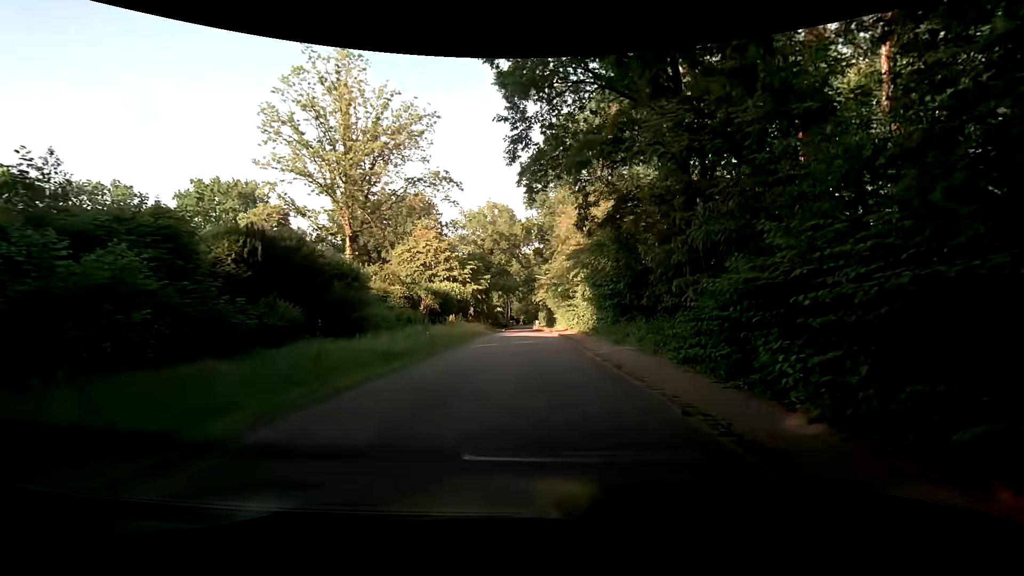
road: residential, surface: asphalt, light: Day
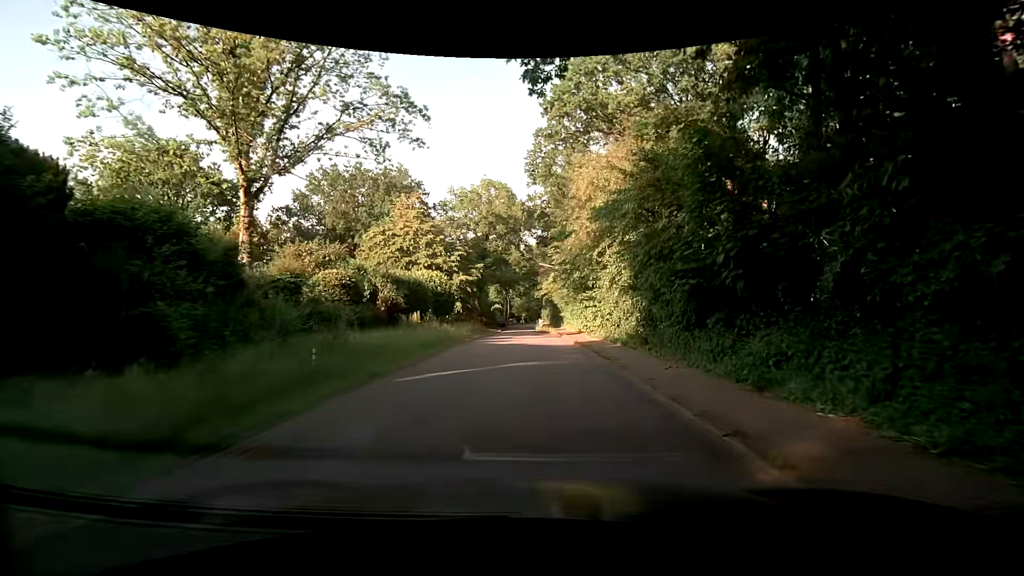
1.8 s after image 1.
(+0.2, +11.9) m; +1°
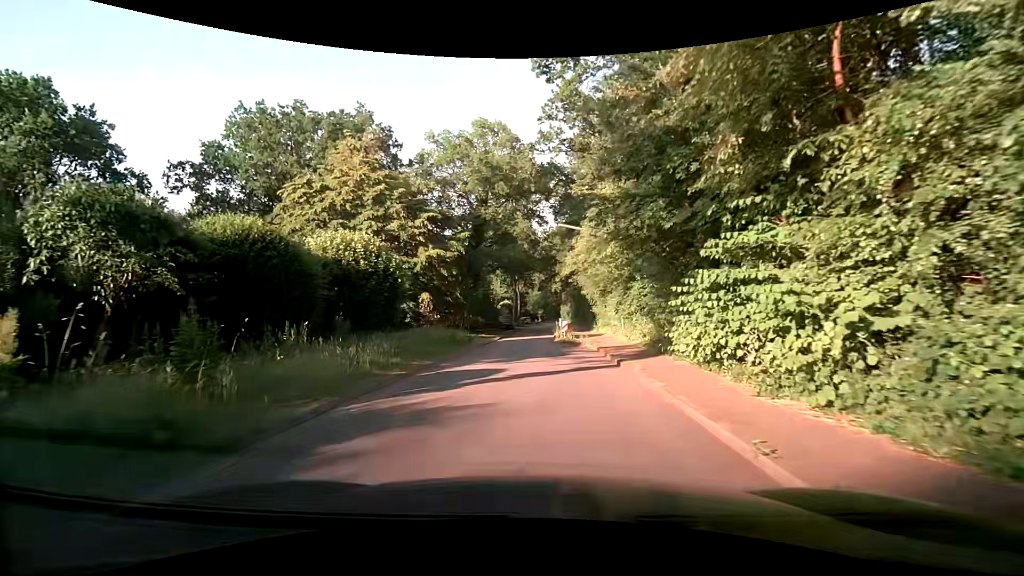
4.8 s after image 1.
(+0.2, +19.5) m; -2°
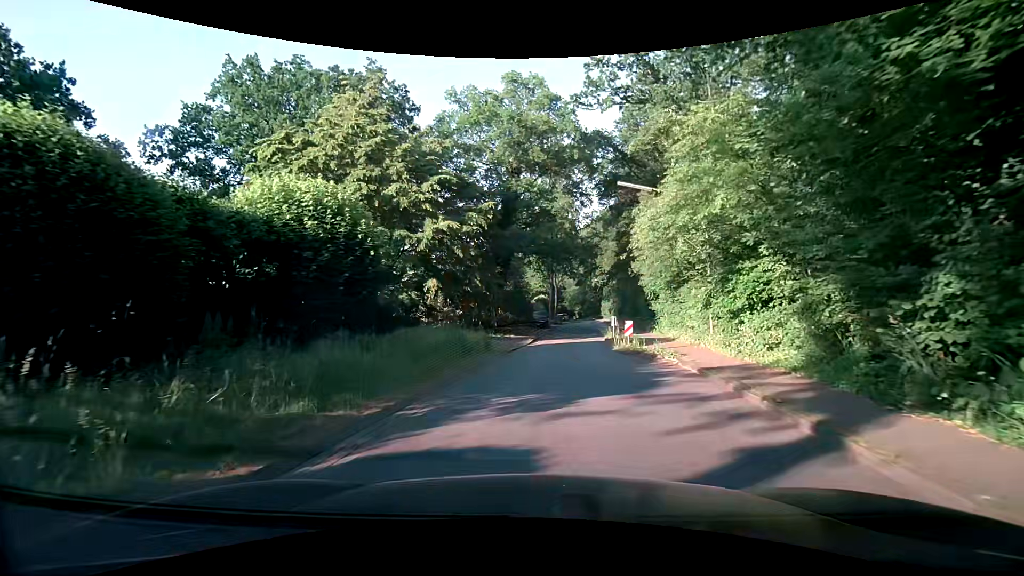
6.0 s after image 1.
(-0.3, +8.0) m; -5°
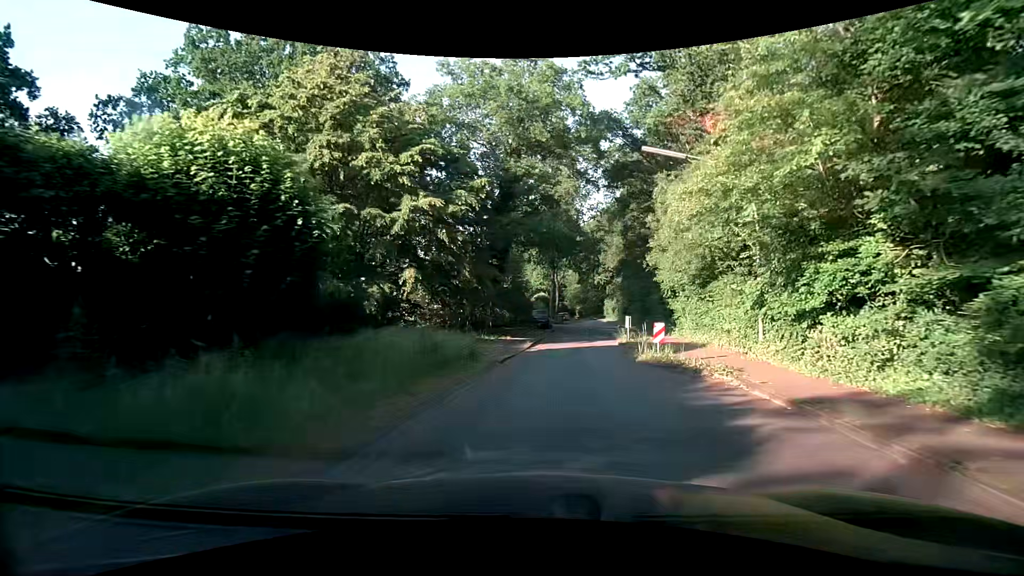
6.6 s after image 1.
(0.0, +4.1) m; -1°
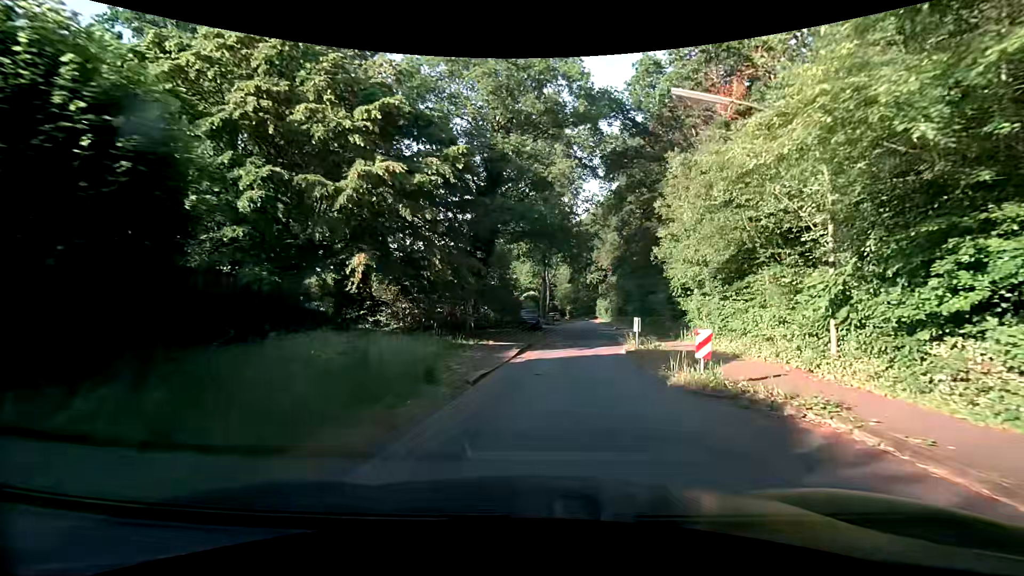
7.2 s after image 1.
(+0.1, +4.2) m; +2°
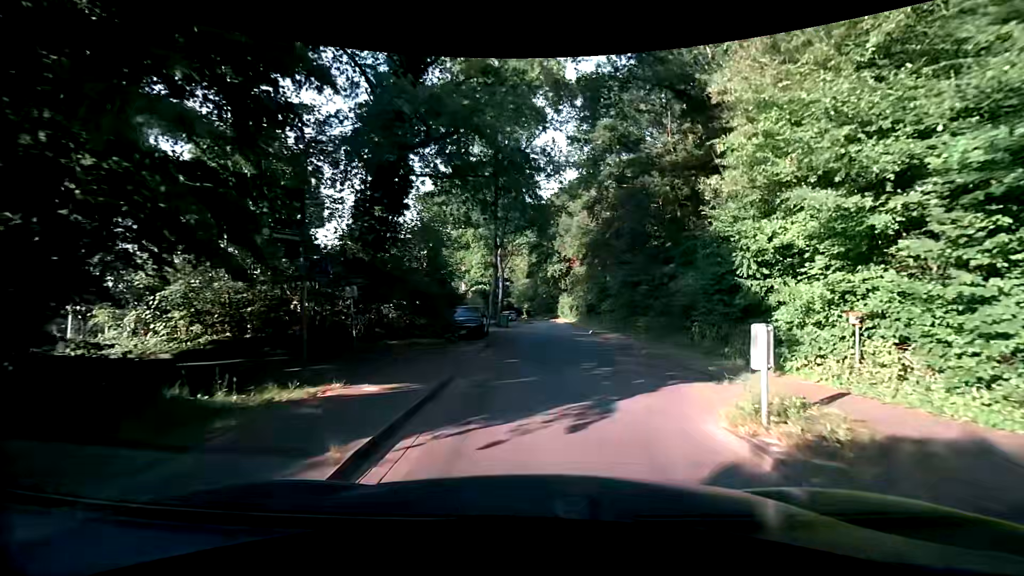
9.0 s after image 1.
(+0.6, +12.8) m; +4°
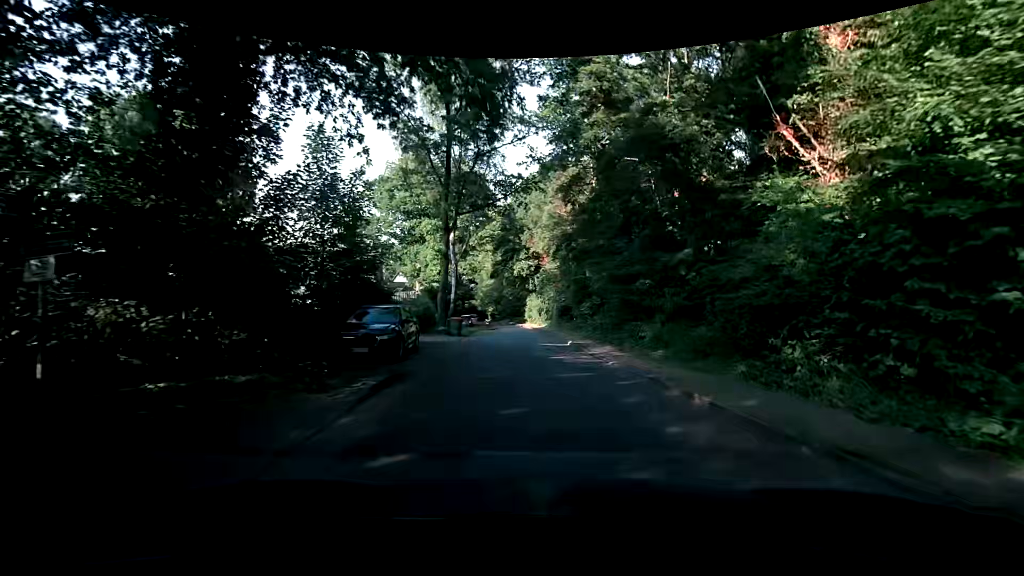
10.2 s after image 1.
(+0.5, +8.7) m; +6°
